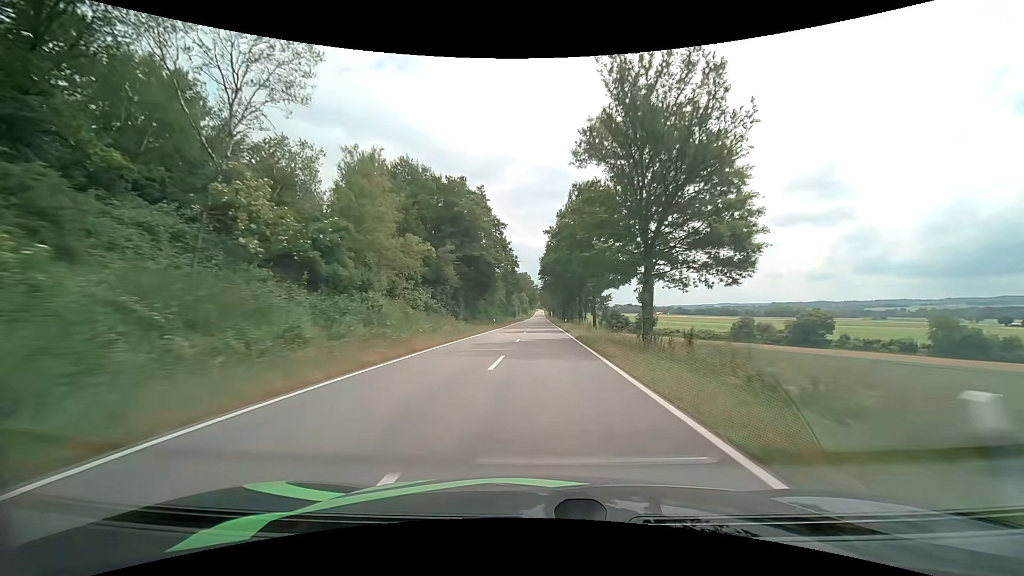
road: tertiary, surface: asphalt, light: Day
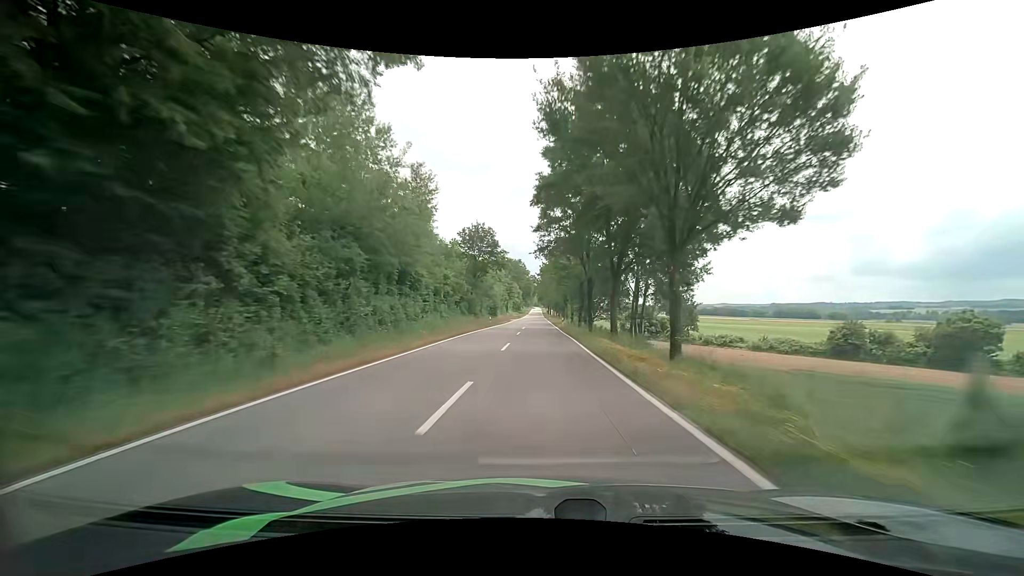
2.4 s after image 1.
(+0.3, +56.5) m; +1°
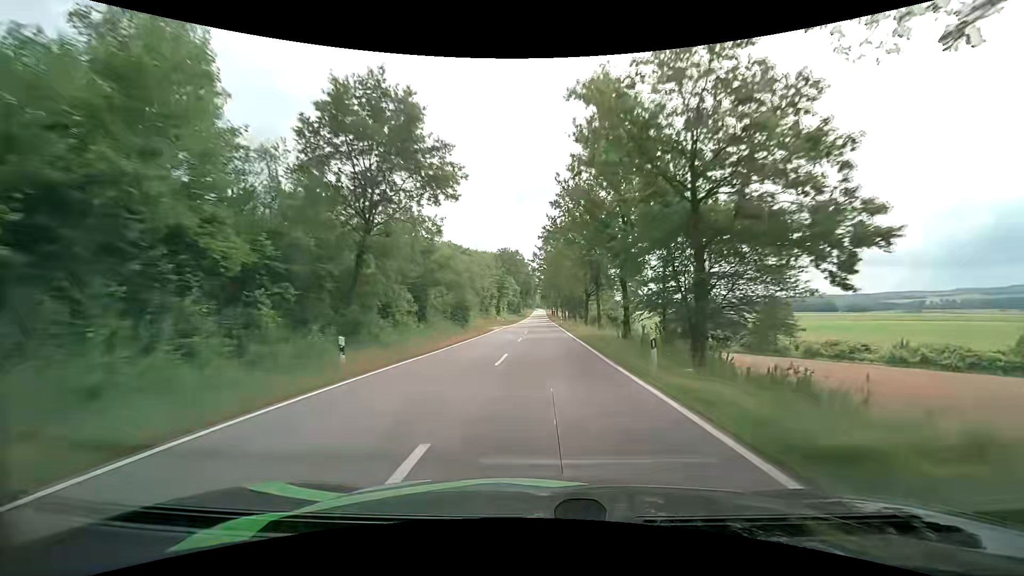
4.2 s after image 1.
(-0.3, +41.8) m; 0°
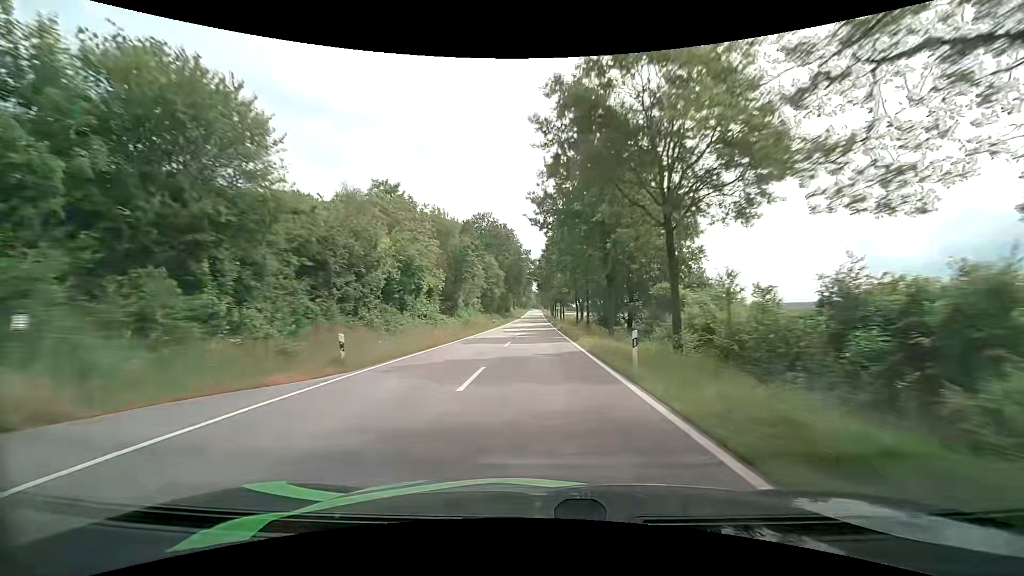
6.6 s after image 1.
(+0.2, +54.3) m; 0°
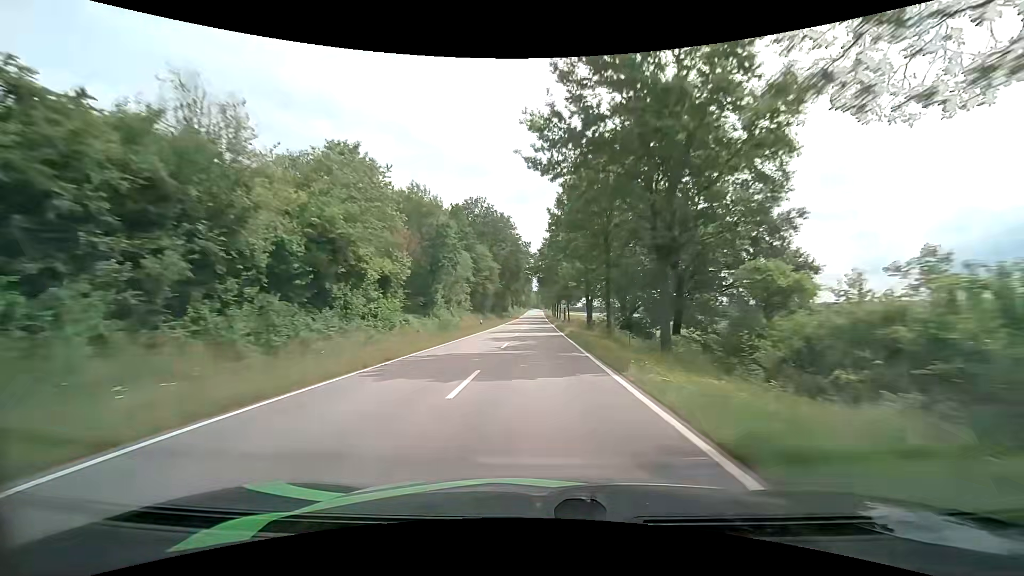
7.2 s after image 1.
(0.0, +13.4) m; 0°
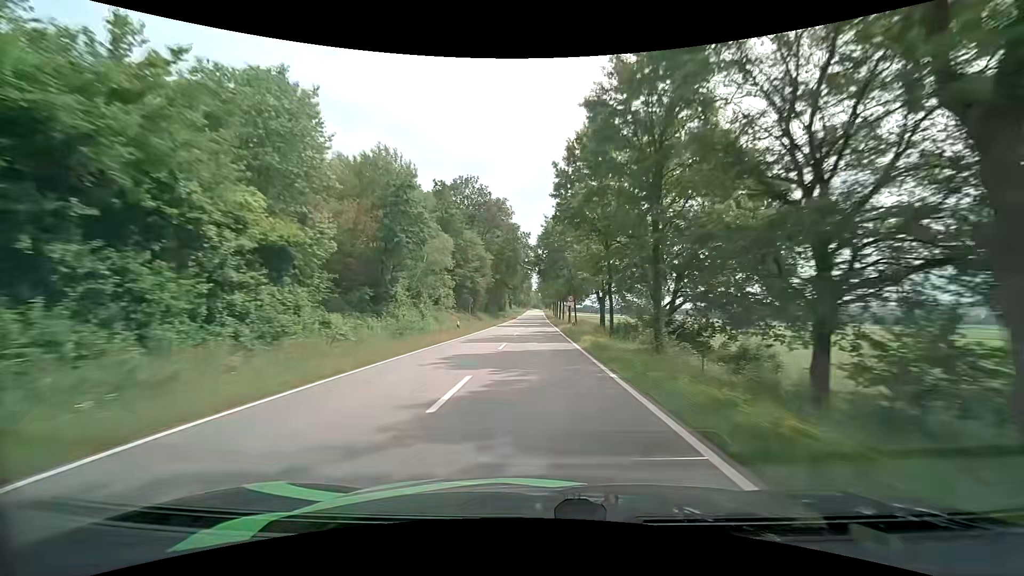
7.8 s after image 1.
(0.0, +13.5) m; 0°
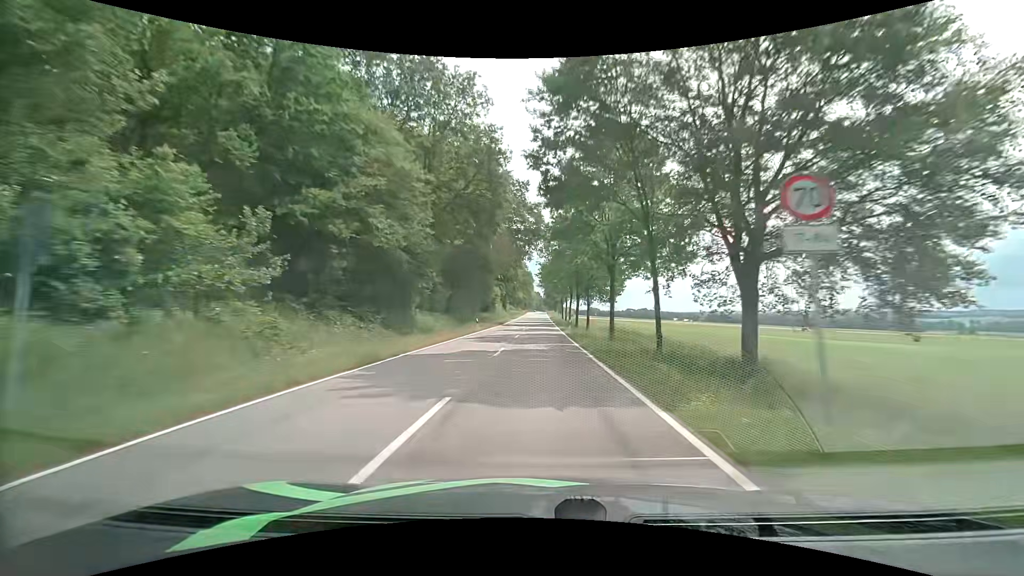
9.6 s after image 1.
(0.0, +40.6) m; 0°
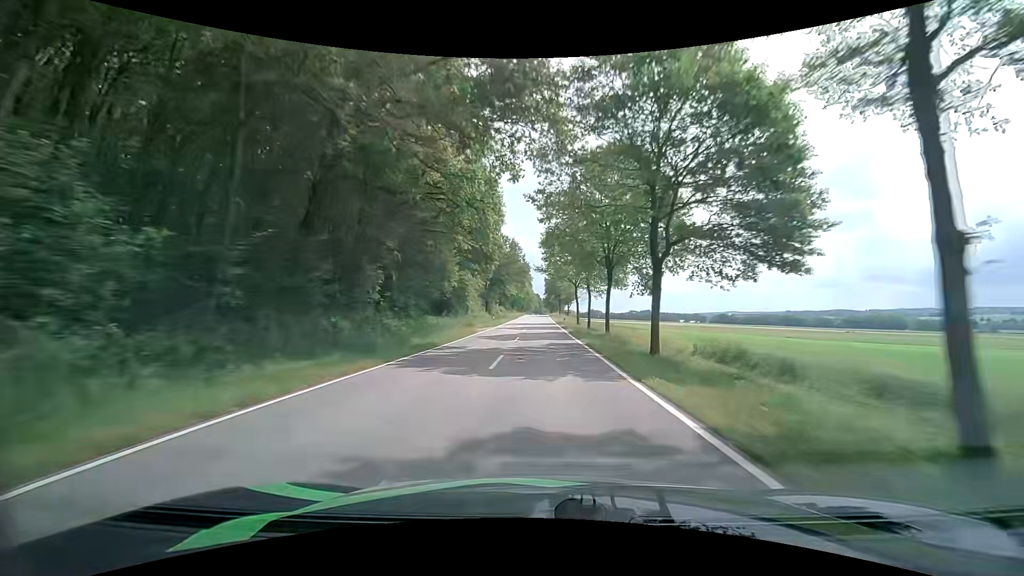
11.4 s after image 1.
(-0.1, +40.9) m; 0°
(0, +10) (0, +20) (0, +30) (0, +40) (0, +50) (0, +60) (0, +70) (0, +80) (0, +90) (0, +100) m
